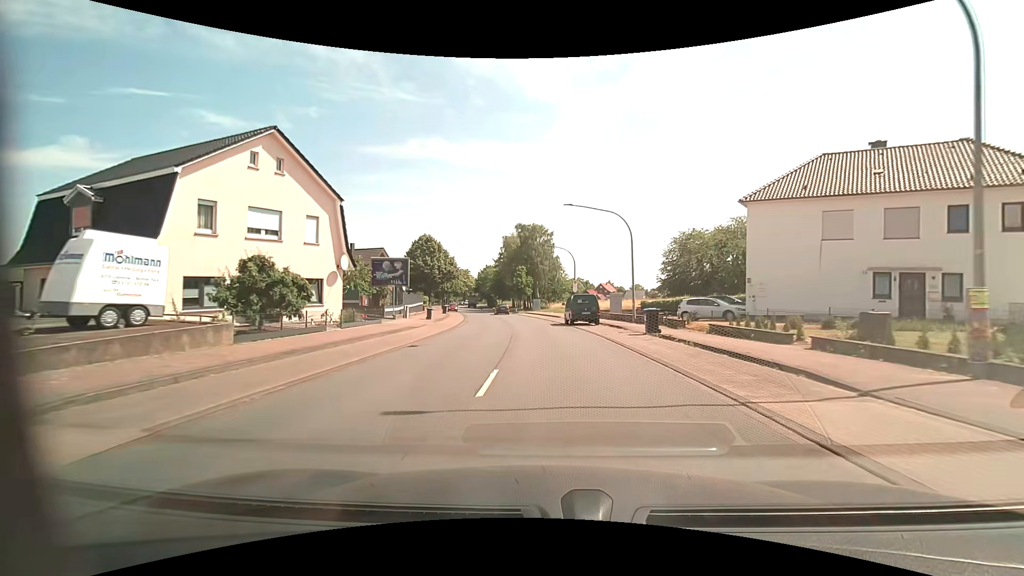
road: primary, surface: asphalt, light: Day
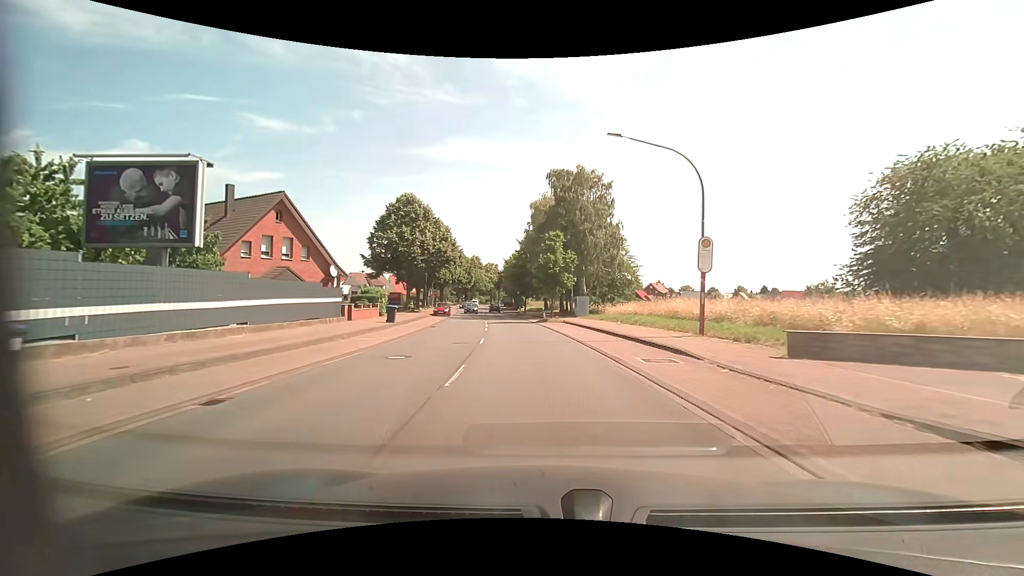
(-1.2, +35.3) m; -4°
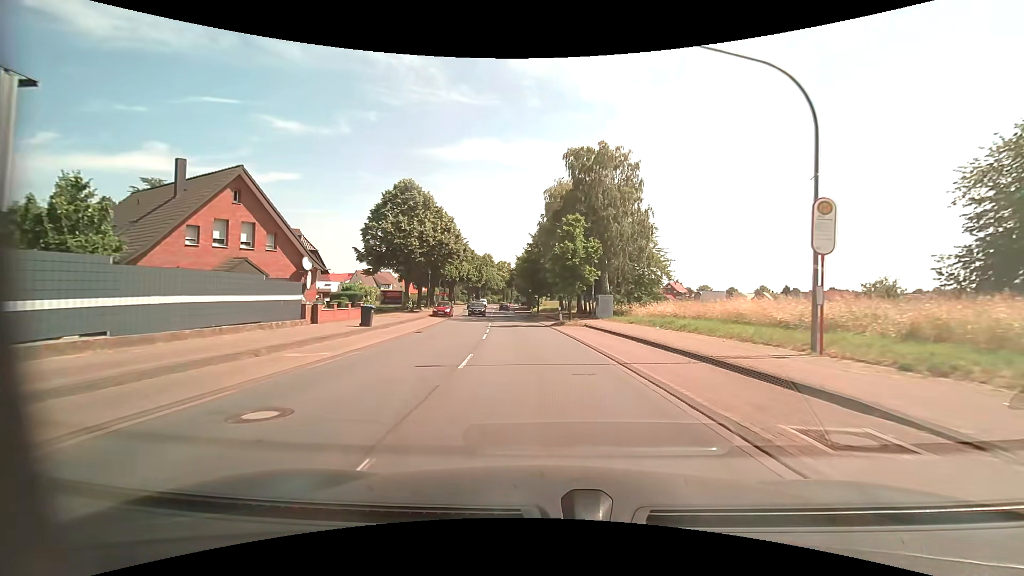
(-0.1, +7.0) m; -2°
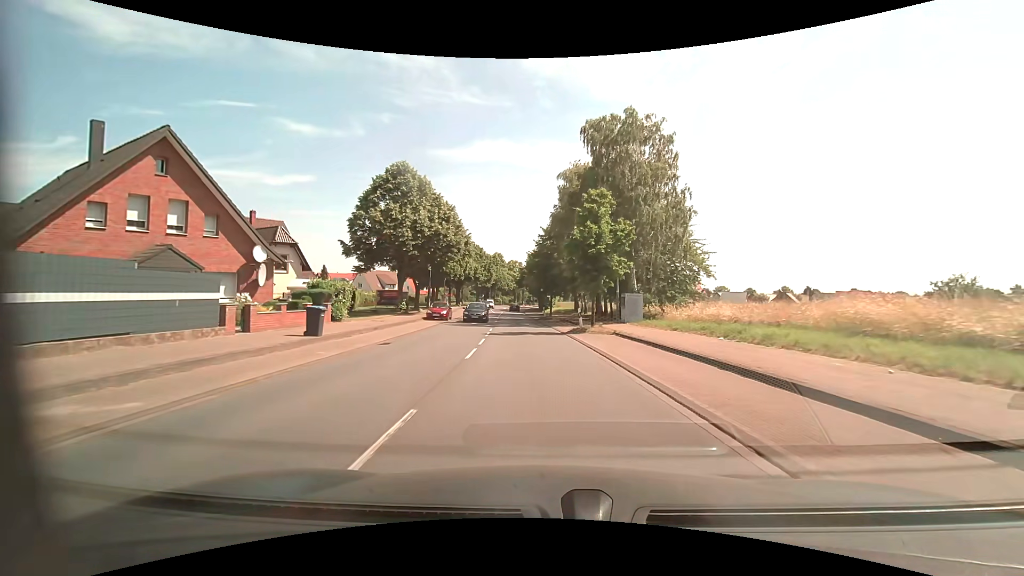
(-0.1, +7.1) m; -1°
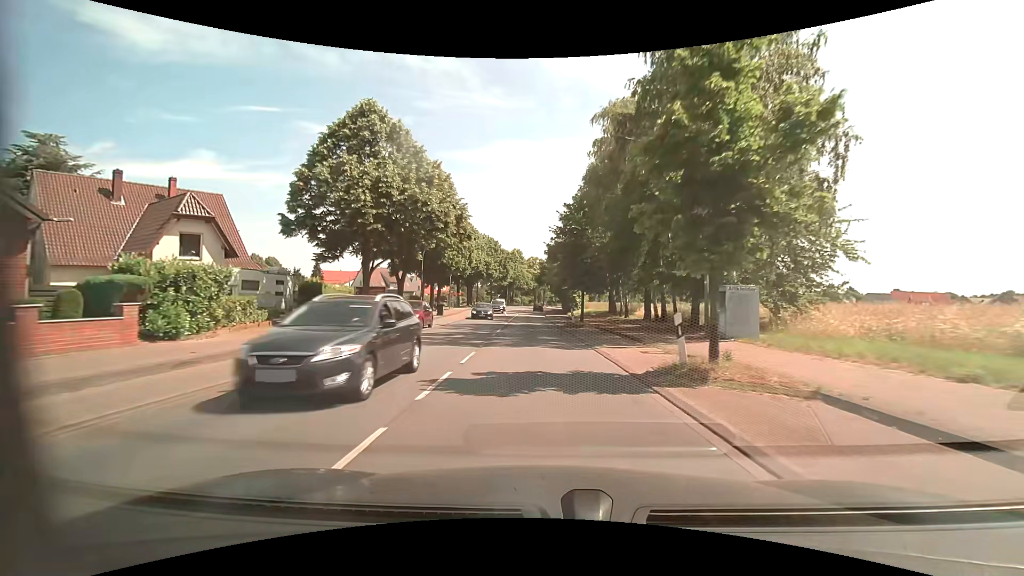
(-0.4, +14.6) m; -3°
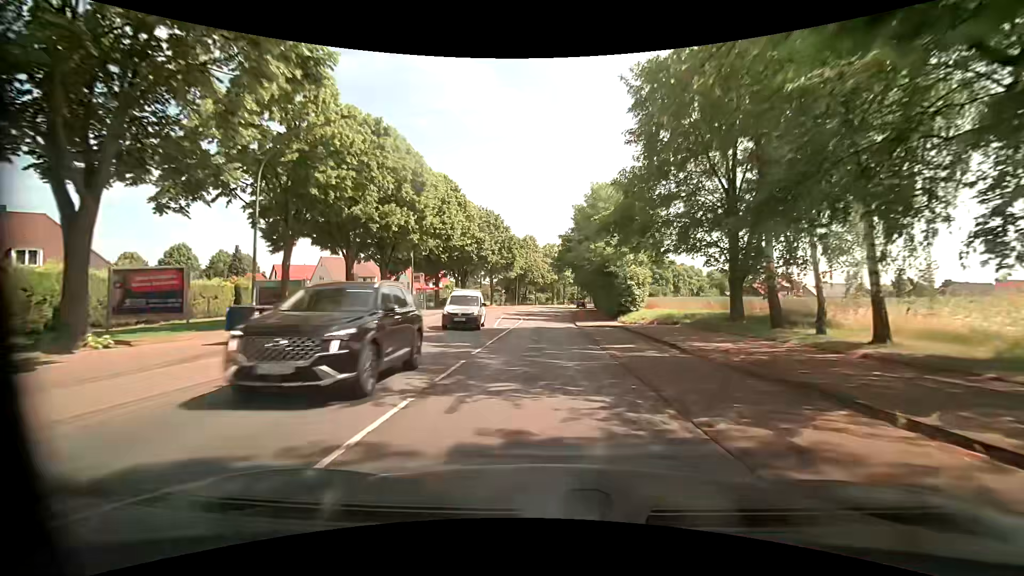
(-0.6, +30.5) m; -2°
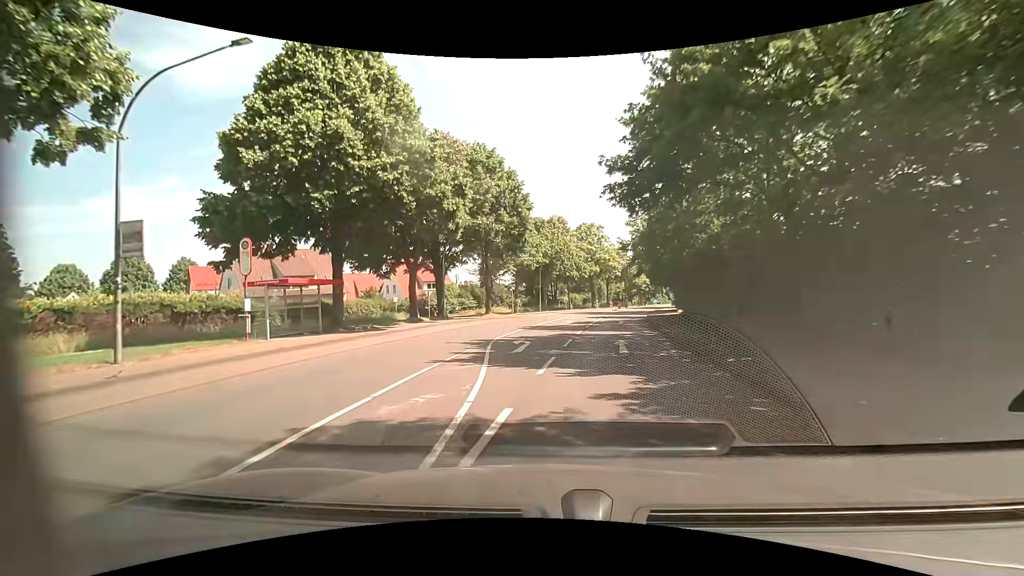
(-0.7, +33.5) m; -5°
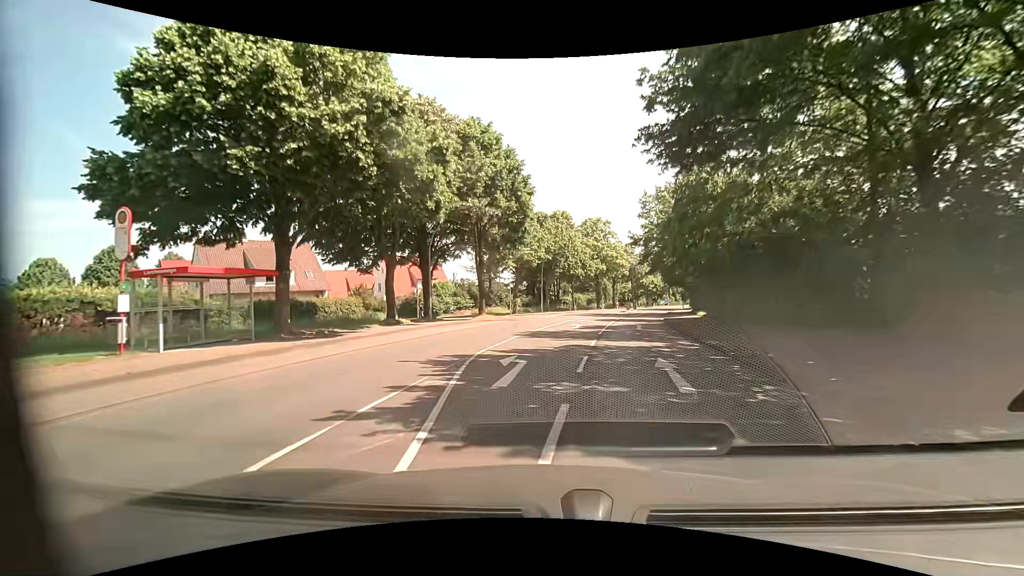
(0.0, +5.7) m; -1°
